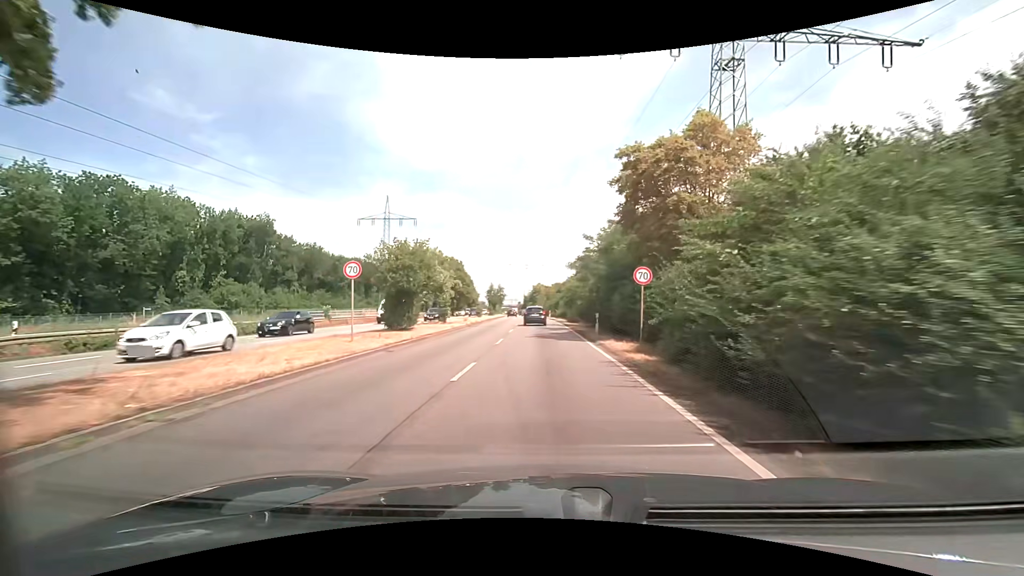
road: primary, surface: asphalt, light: Day
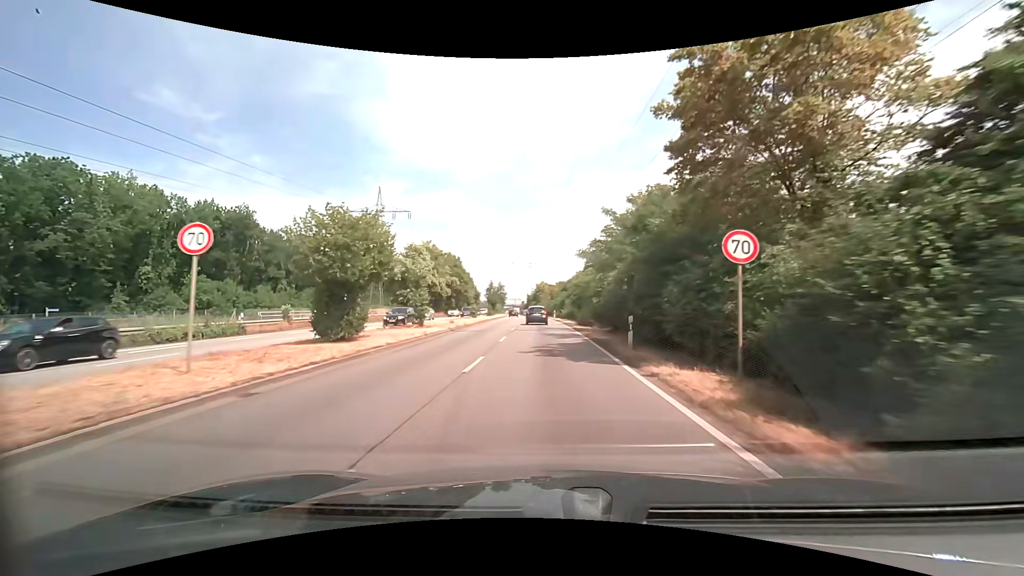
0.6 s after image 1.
(-0.1, +8.1) m; -1°
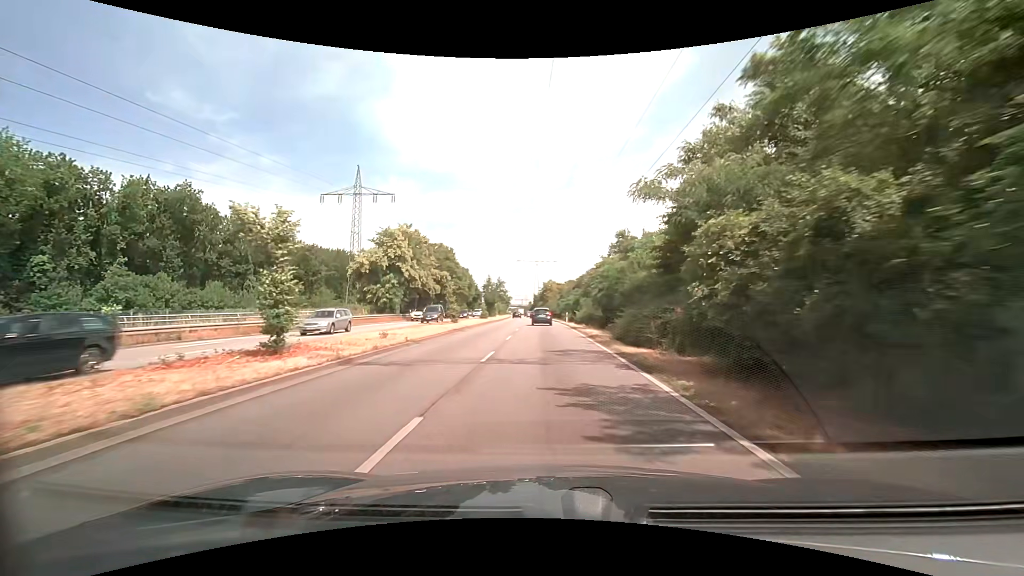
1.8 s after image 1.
(-0.2, +16.4) m; -1°
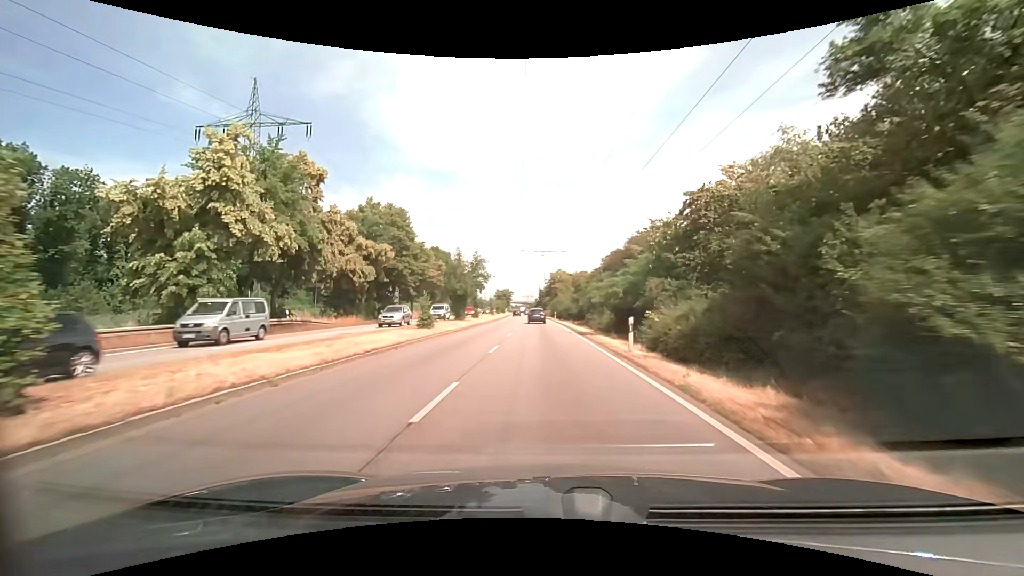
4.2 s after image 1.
(-0.2, +33.6) m; -1°
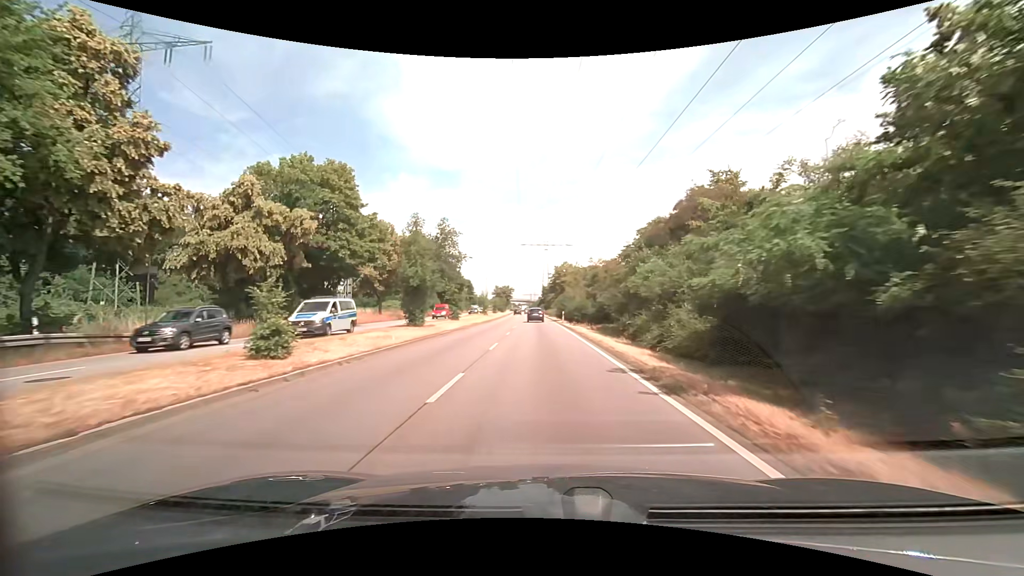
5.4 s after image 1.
(-0.1, +17.2) m; -1°
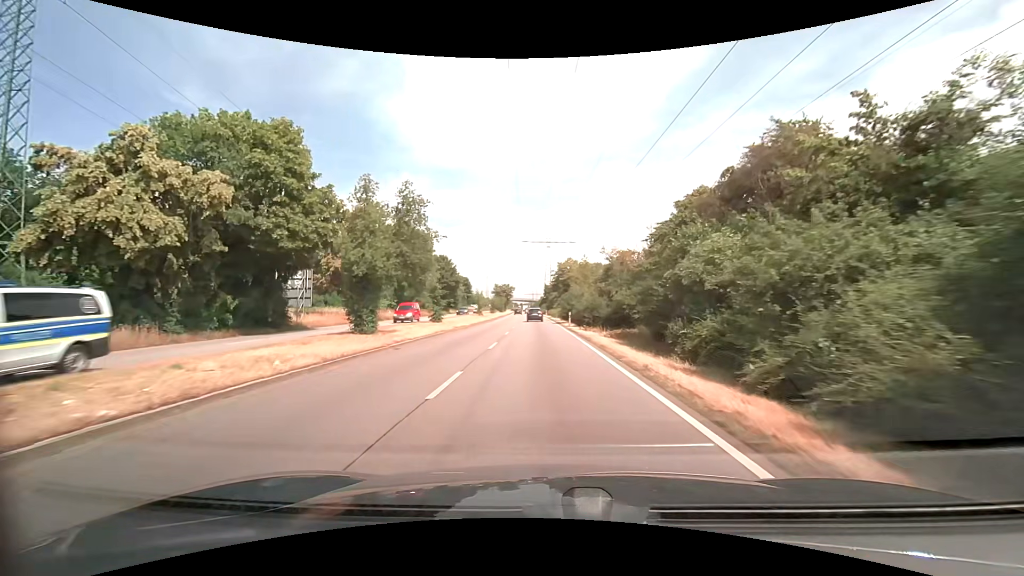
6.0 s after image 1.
(0.0, +8.9) m; 0°
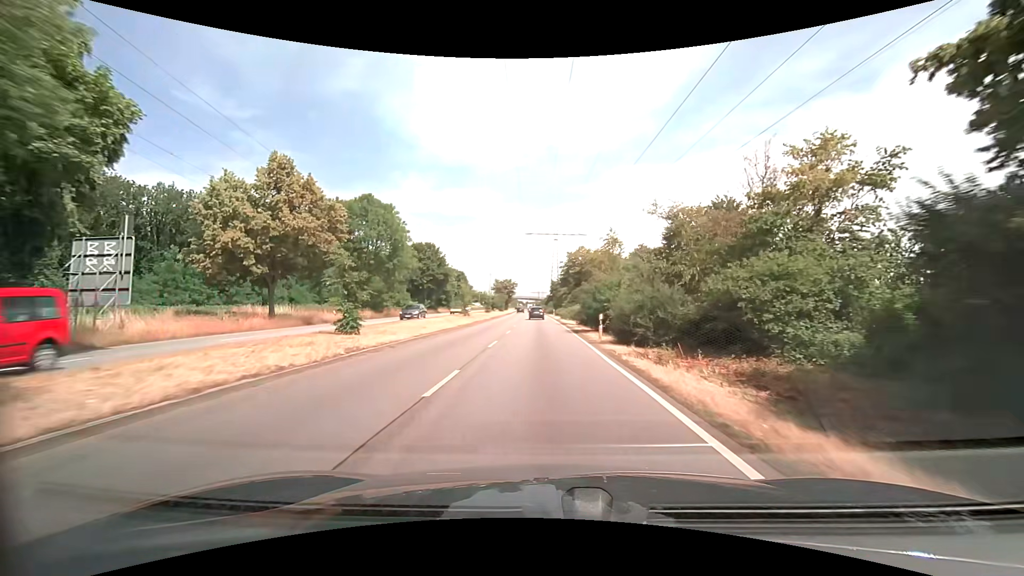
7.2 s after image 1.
(-0.1, +18.3) m; -1°
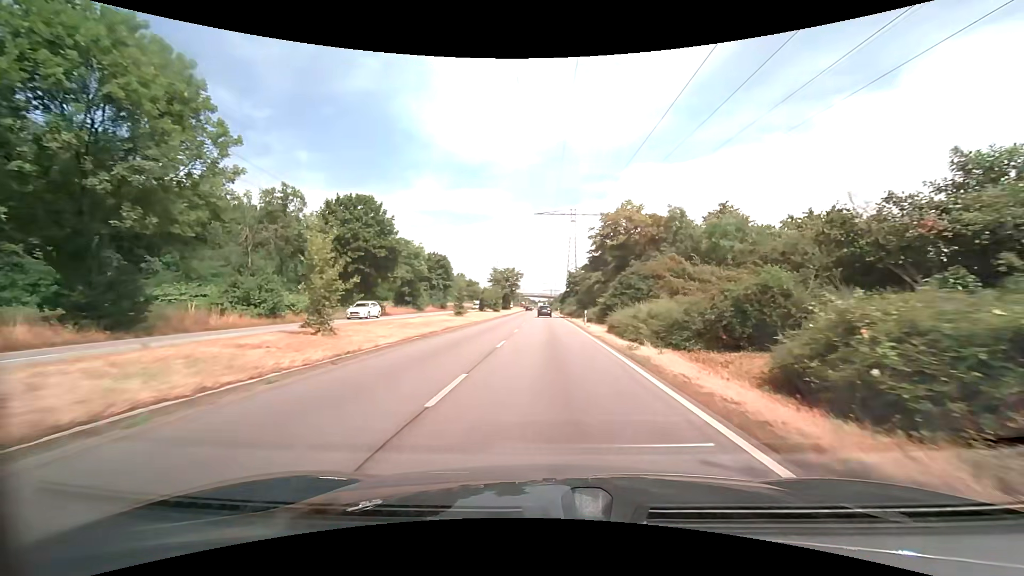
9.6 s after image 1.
(-0.6, +37.5) m; -2°
(0, +10) (0, +20) (0, +30) (0, +40) (0, +50) (0, +60) (0, +70) (0, +80) (0, +90) (0, +100) m
